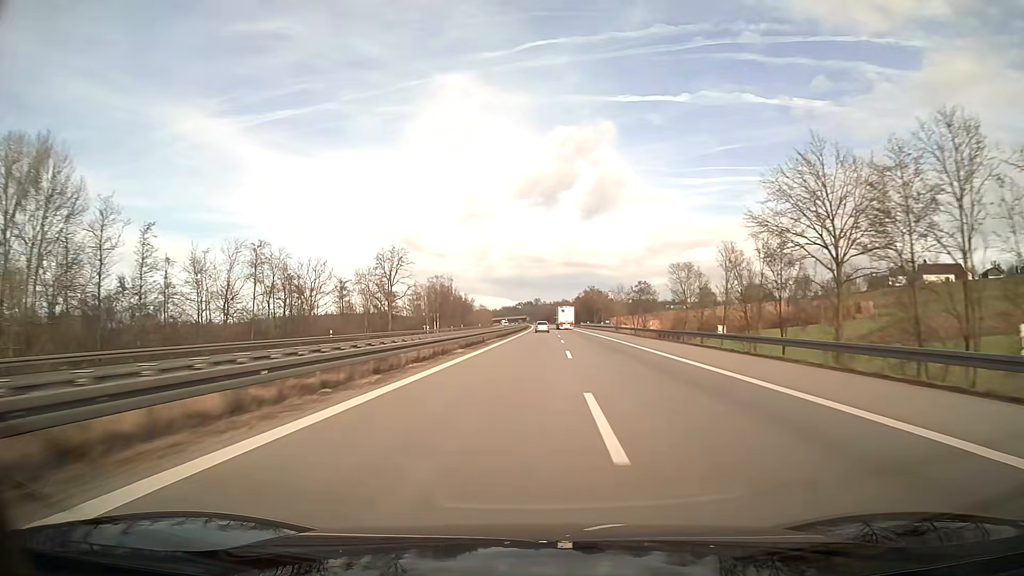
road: motorway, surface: asphalt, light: Day
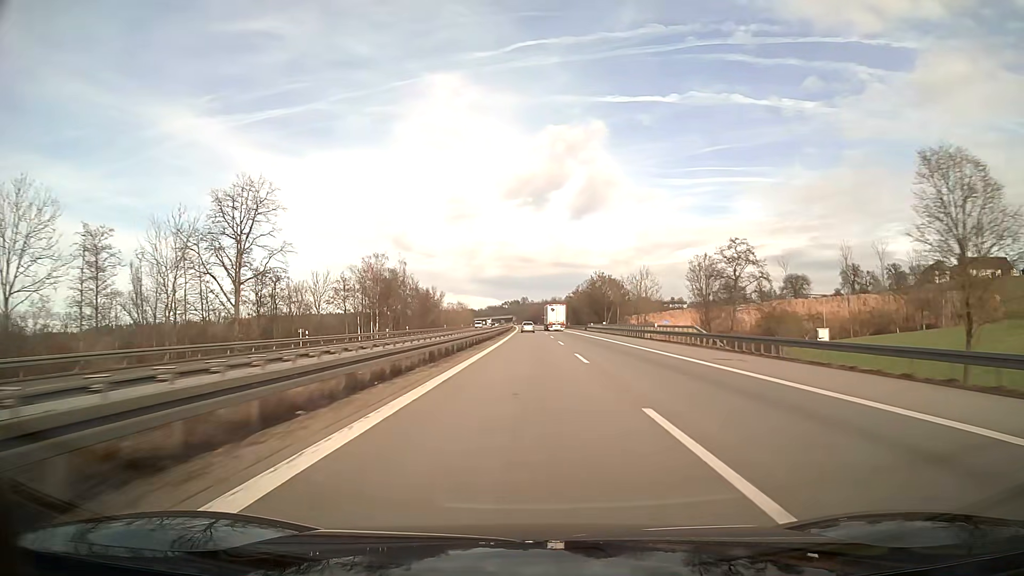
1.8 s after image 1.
(+0.5, +56.9) m; +1°
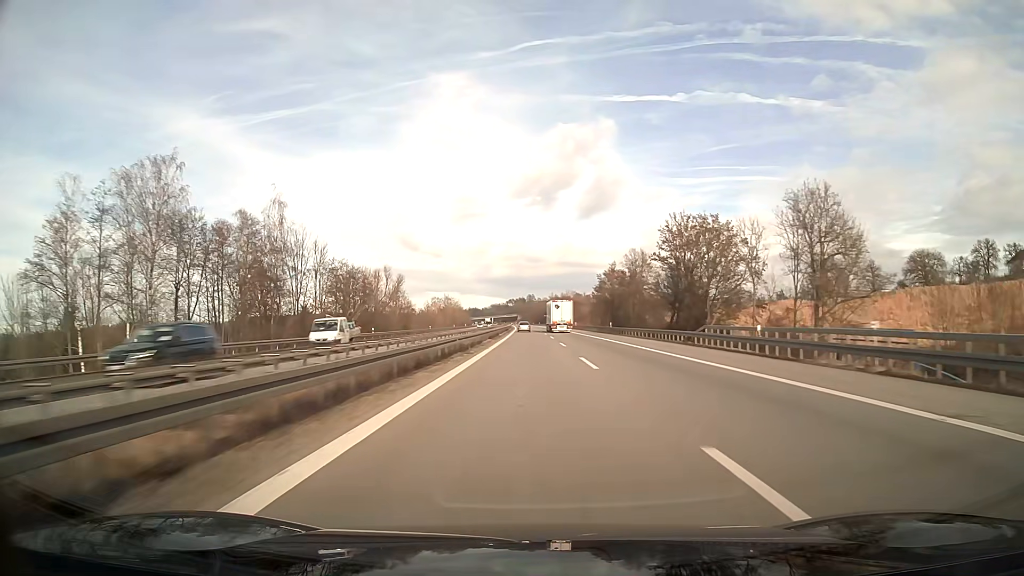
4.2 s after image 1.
(-0.3, +76.0) m; -1°
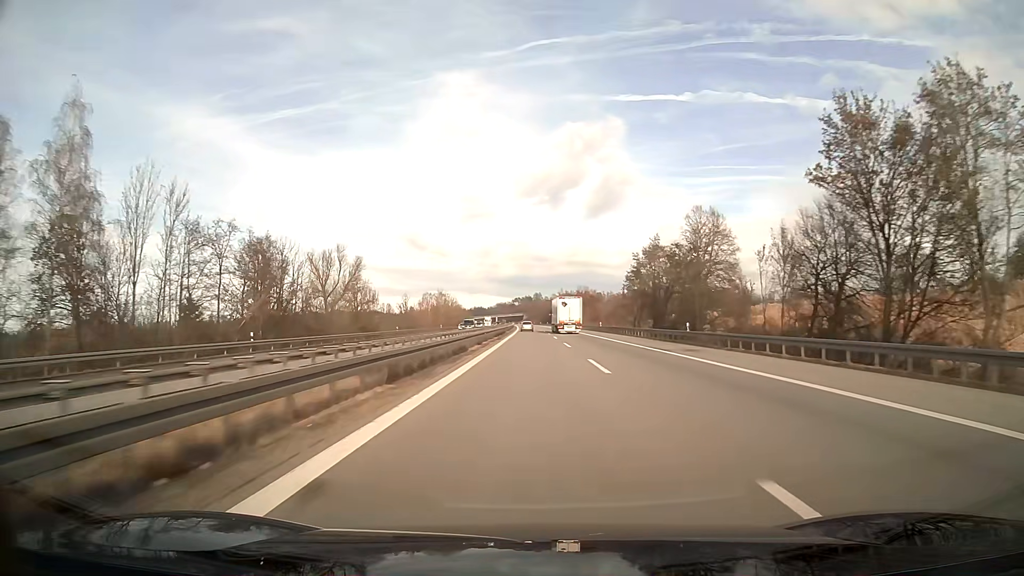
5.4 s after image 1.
(-0.2, +38.0) m; 0°
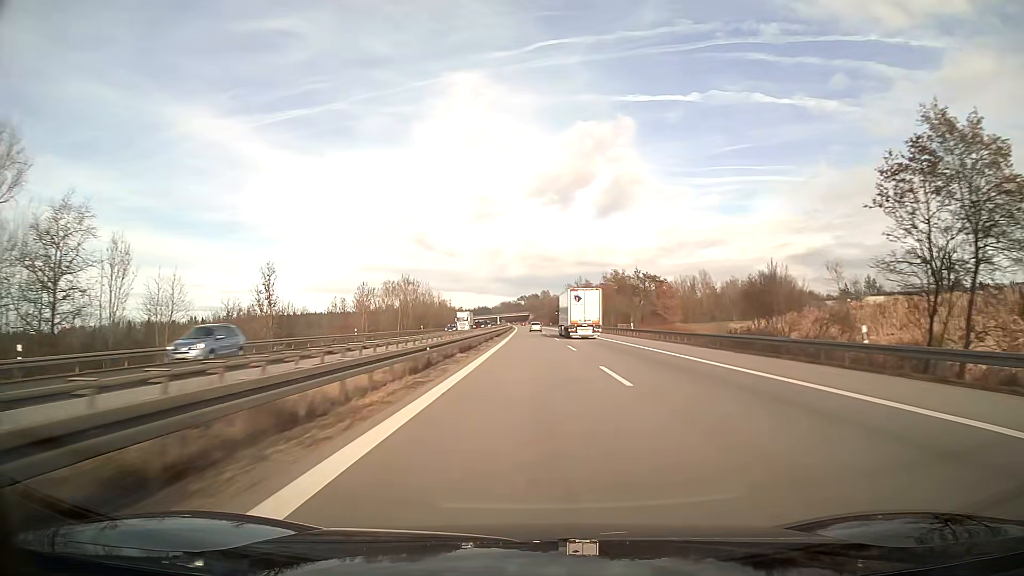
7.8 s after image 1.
(-0.4, +76.1) m; -1°
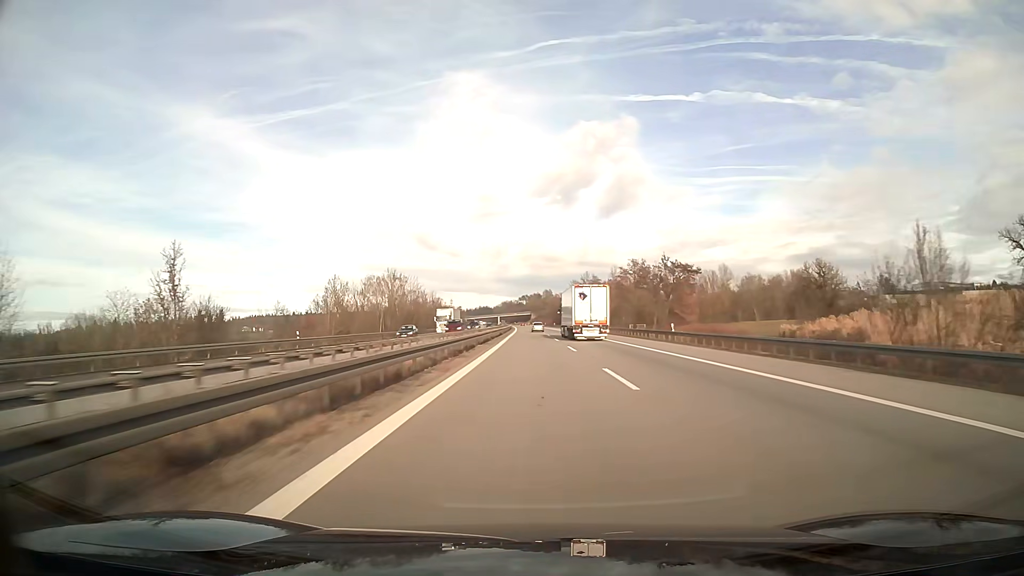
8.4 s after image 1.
(0.0, +19.0) m; 0°
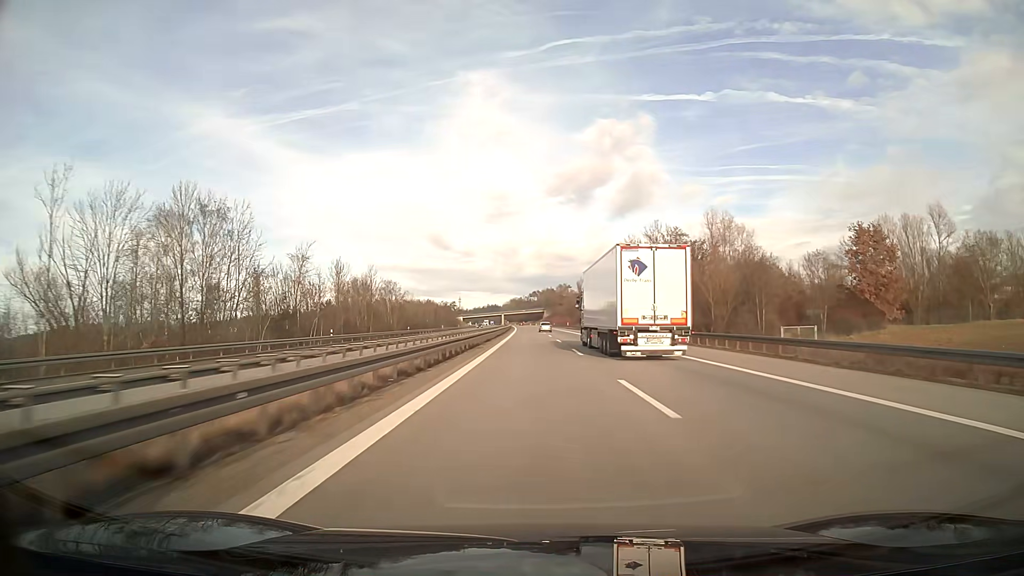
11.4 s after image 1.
(-0.9, +95.1) m; -1°
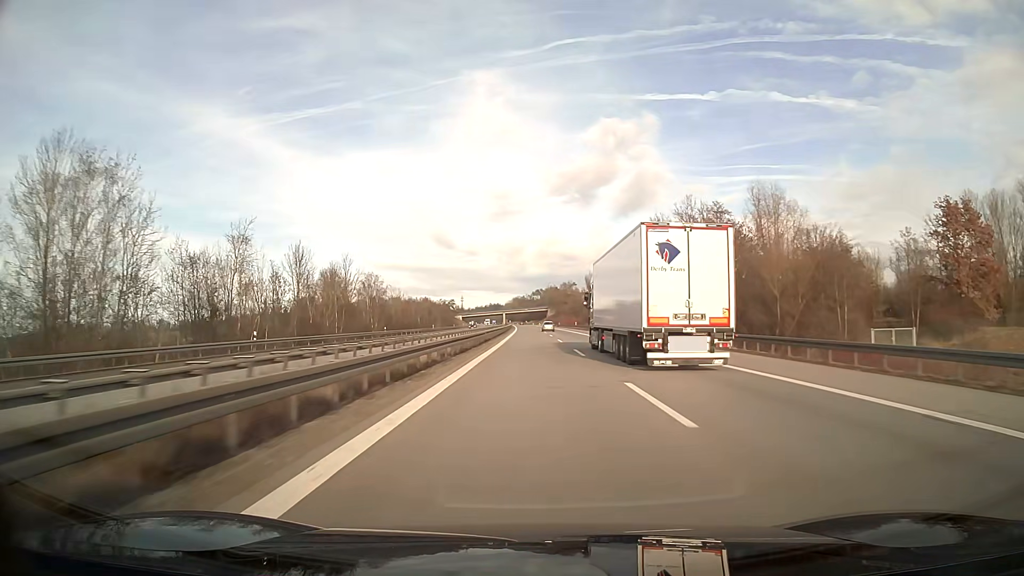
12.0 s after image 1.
(0.0, +19.0) m; 0°
